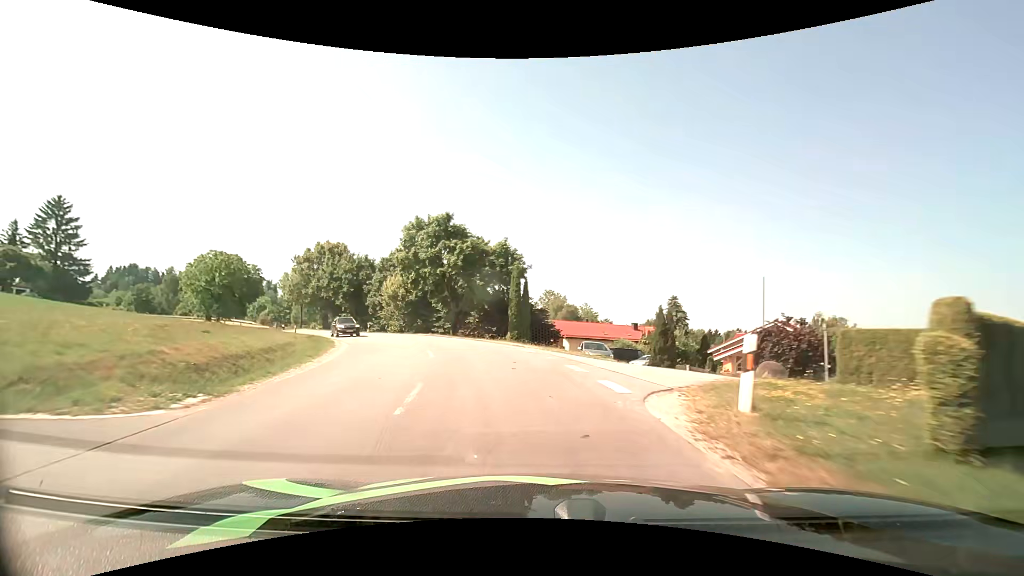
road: tertiary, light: Day
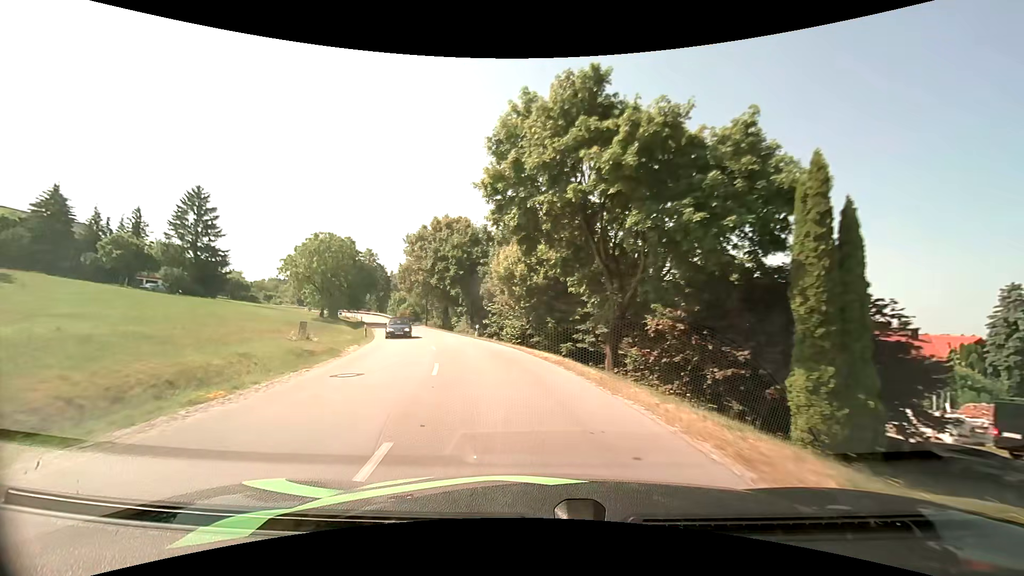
(-3.5, +22.5) m; -18°
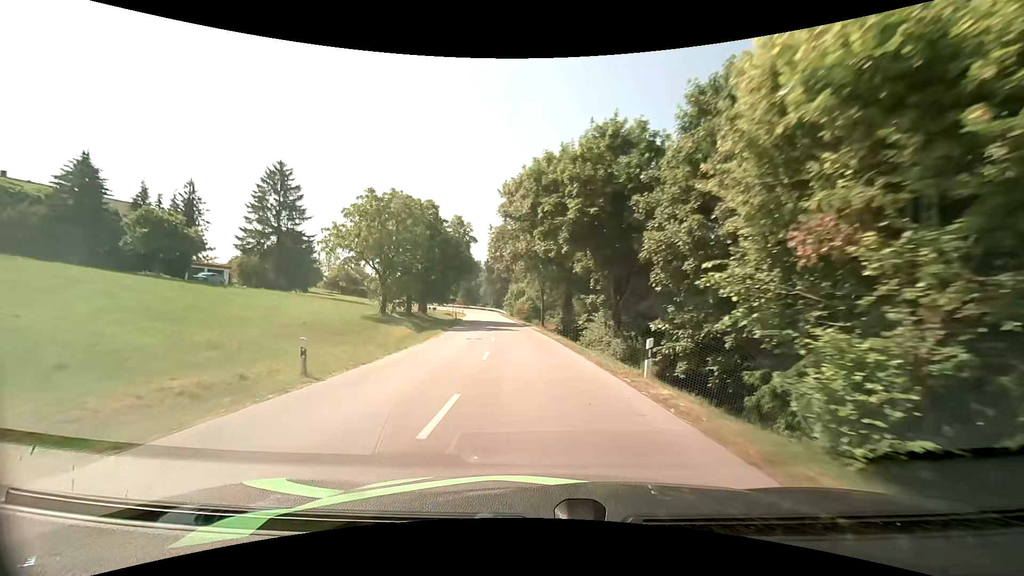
(-3.5, +24.3) m; -15°
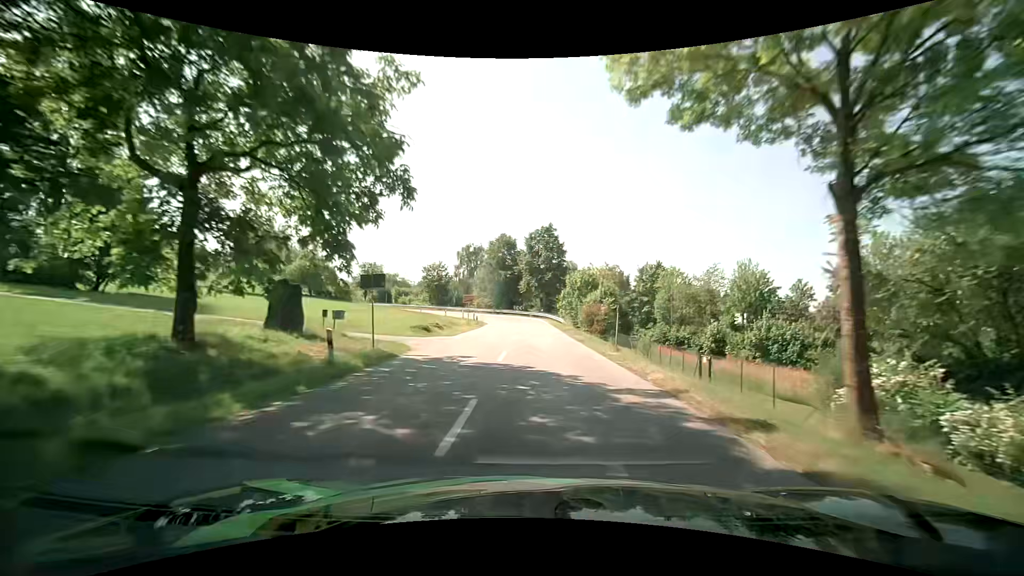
(-3.7, +46.3) m; -6°
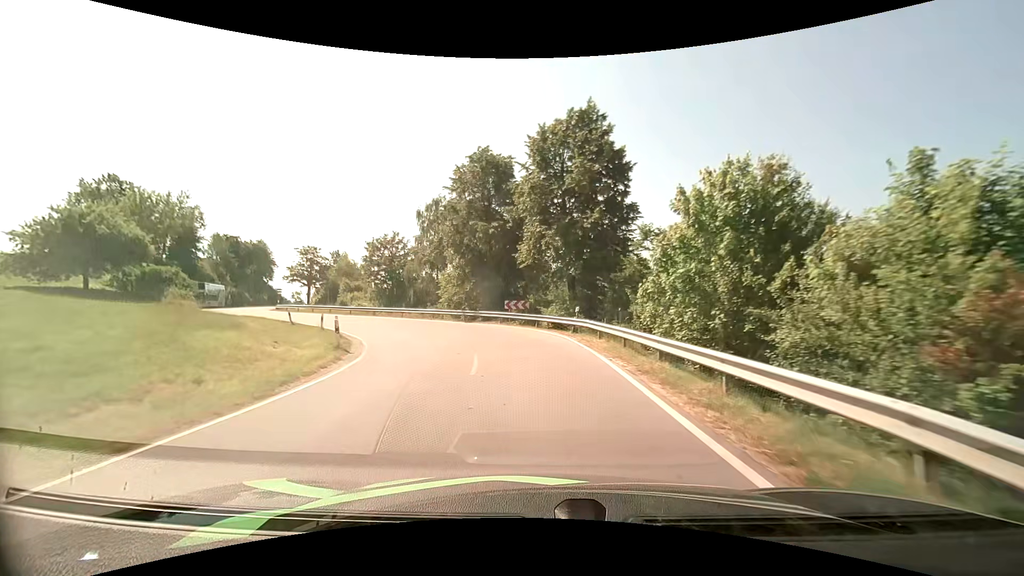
(-0.7, +43.2) m; -2°
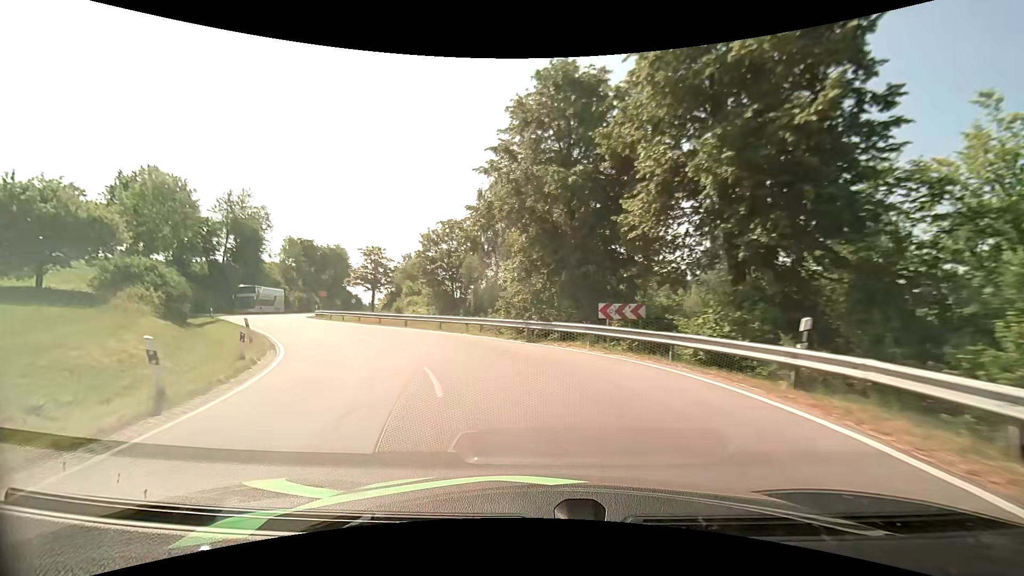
(-0.8, +14.2) m; -9°
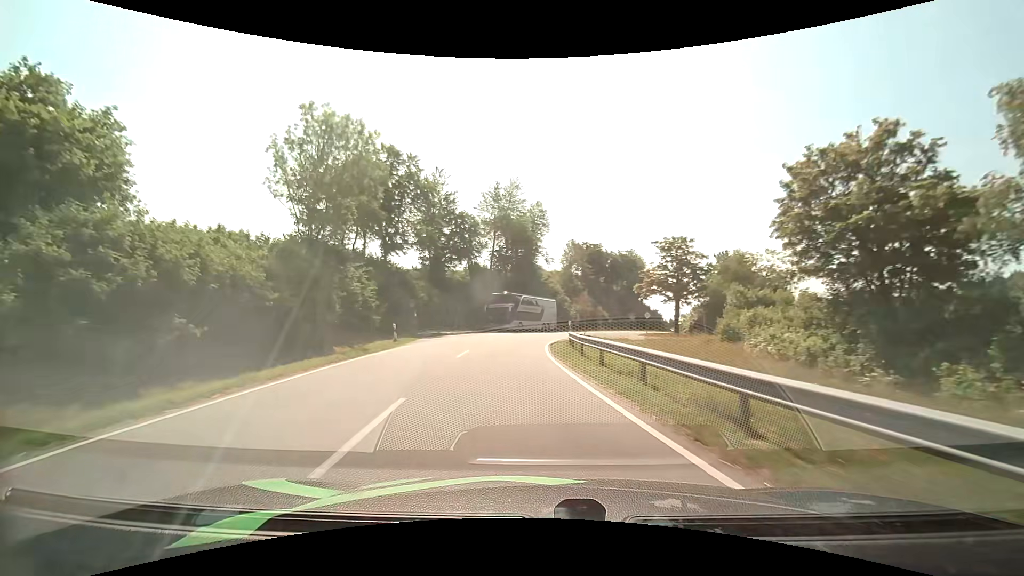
(-8.2, +26.4) m; -33°
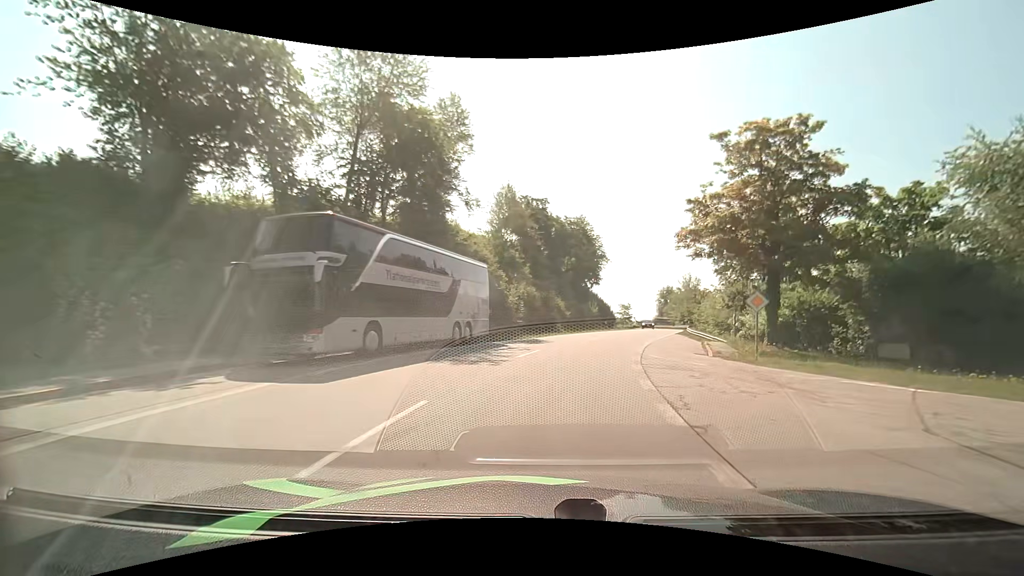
(-0.4, +36.9) m; +8°
(+1, +10) (+2, +20) (+4, +30) (+7, +39) (+11, +49) (+14, +58) (+17, +68) (+20, +77) (+22, +87) (+23, +97) m
